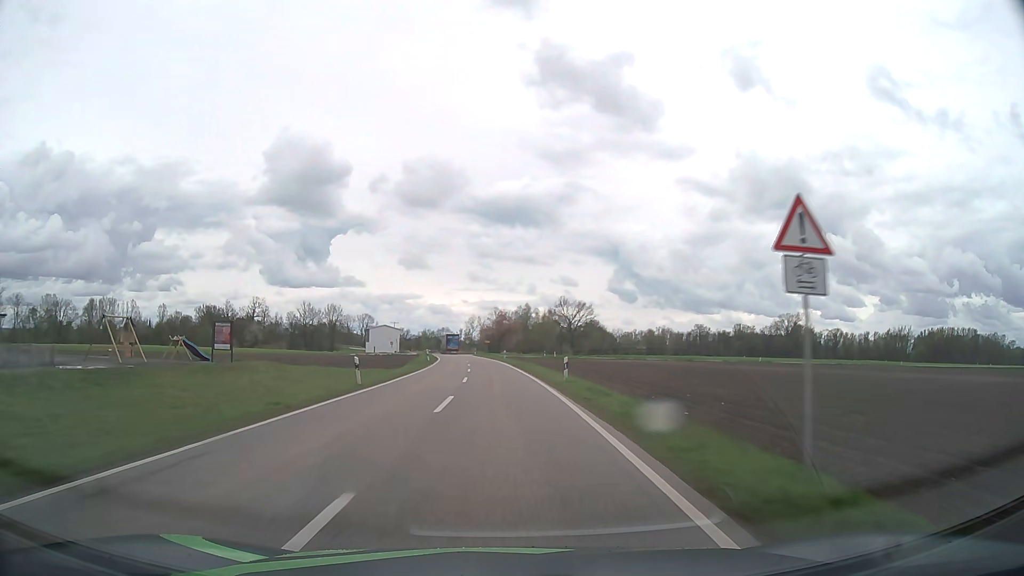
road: tertiary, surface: asphalt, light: Day
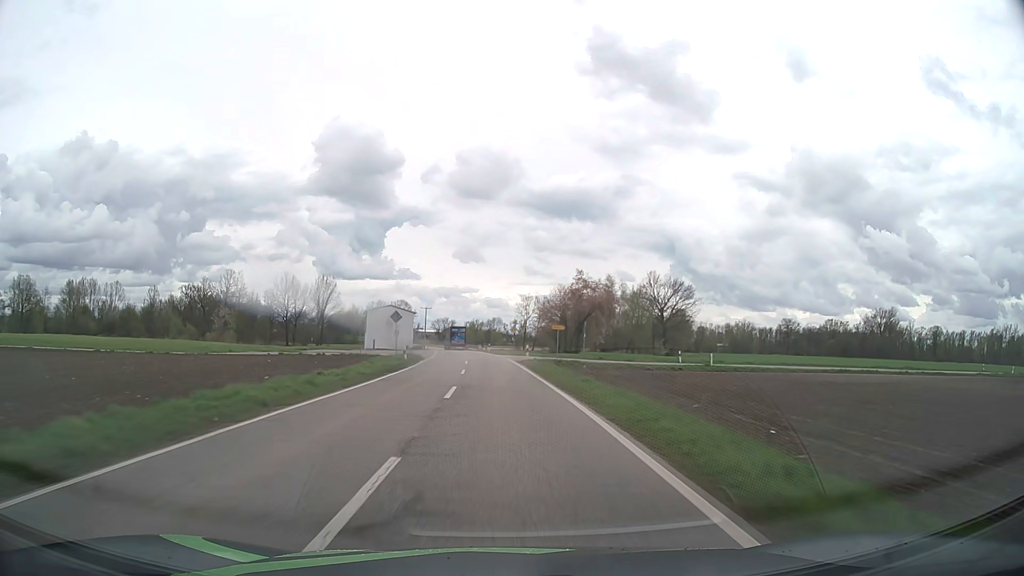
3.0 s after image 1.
(-3.0, +71.0) m; -5°
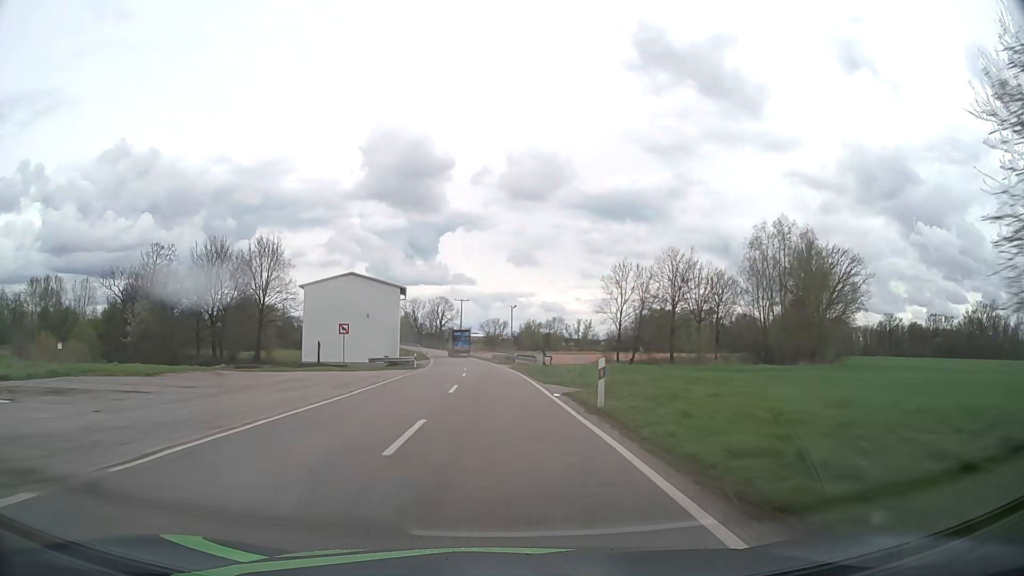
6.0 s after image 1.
(-2.8, +67.9) m; -5°
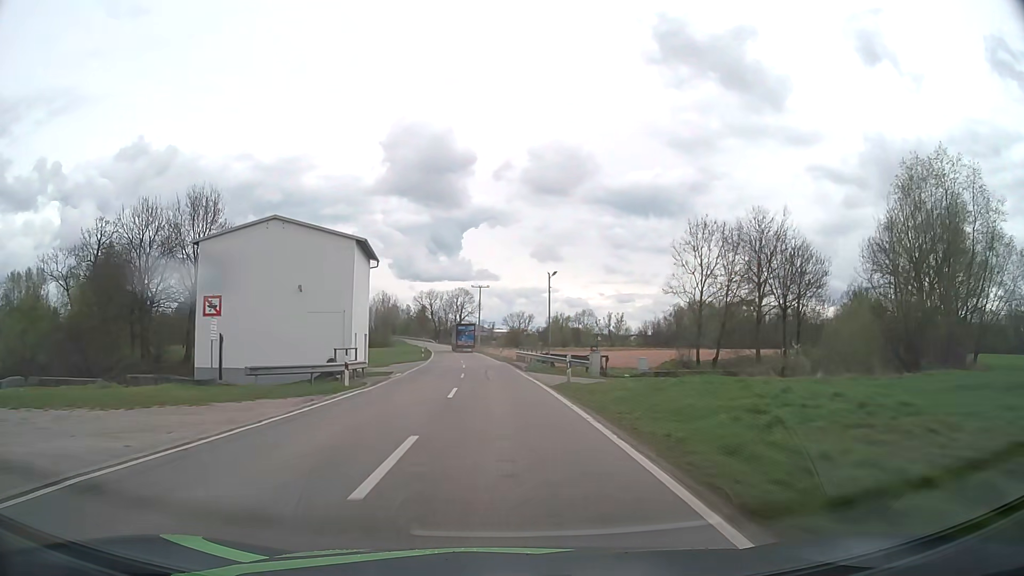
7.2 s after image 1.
(-0.6, +26.8) m; -2°
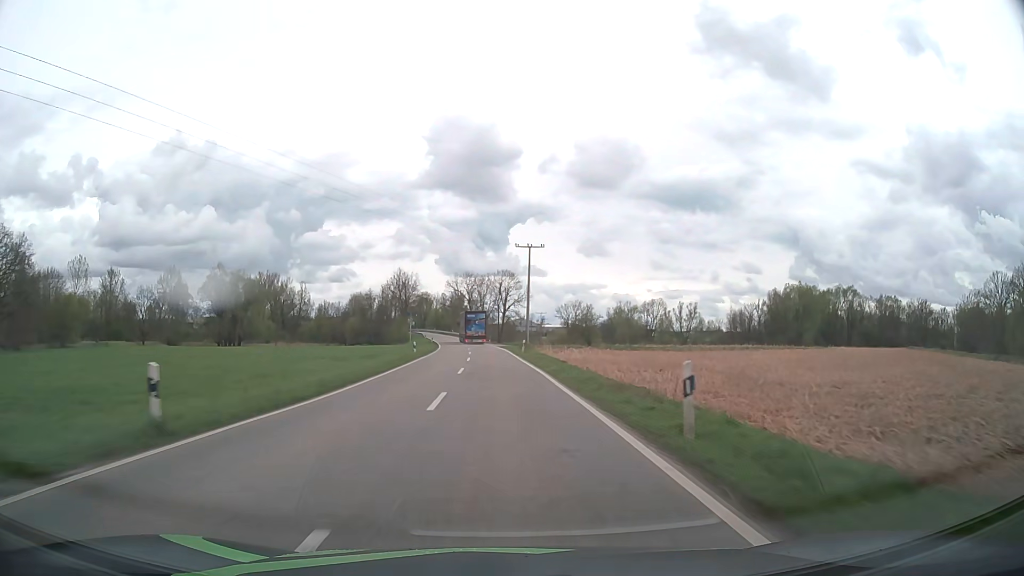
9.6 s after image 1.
(-2.2, +53.8) m; -4°
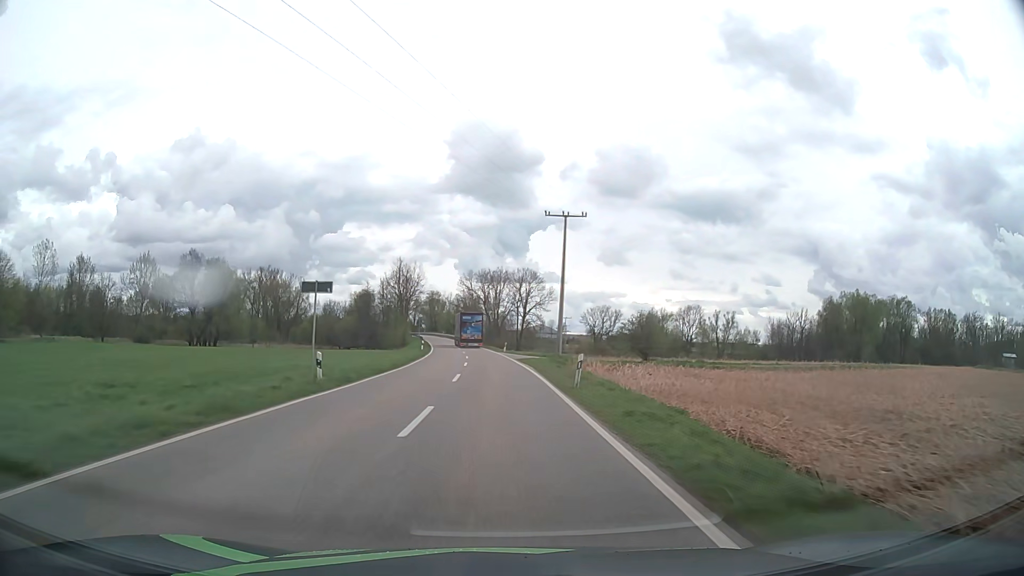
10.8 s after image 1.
(-0.3, +27.1) m; -1°
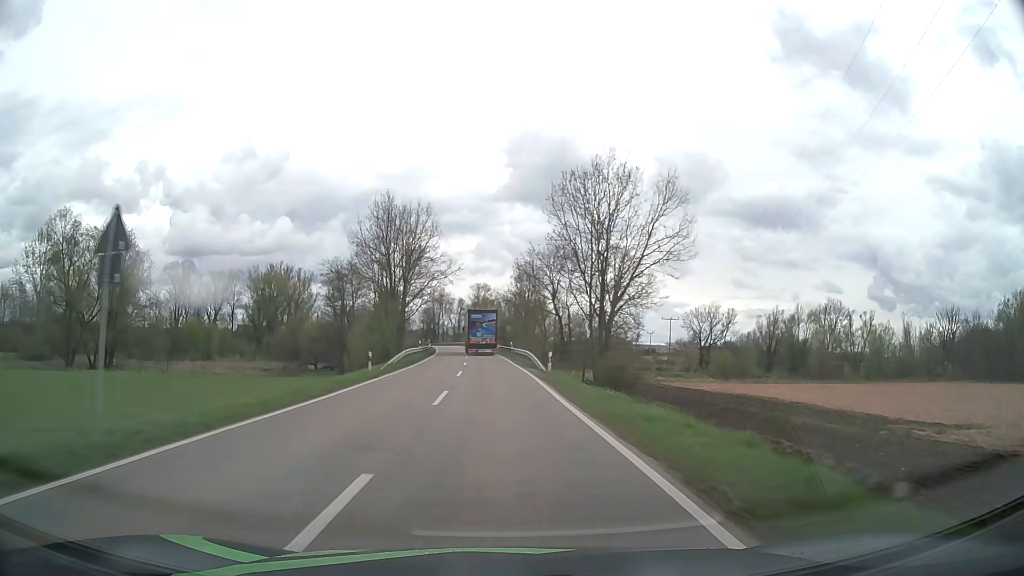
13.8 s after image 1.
(-3.0, +67.2) m; -5°
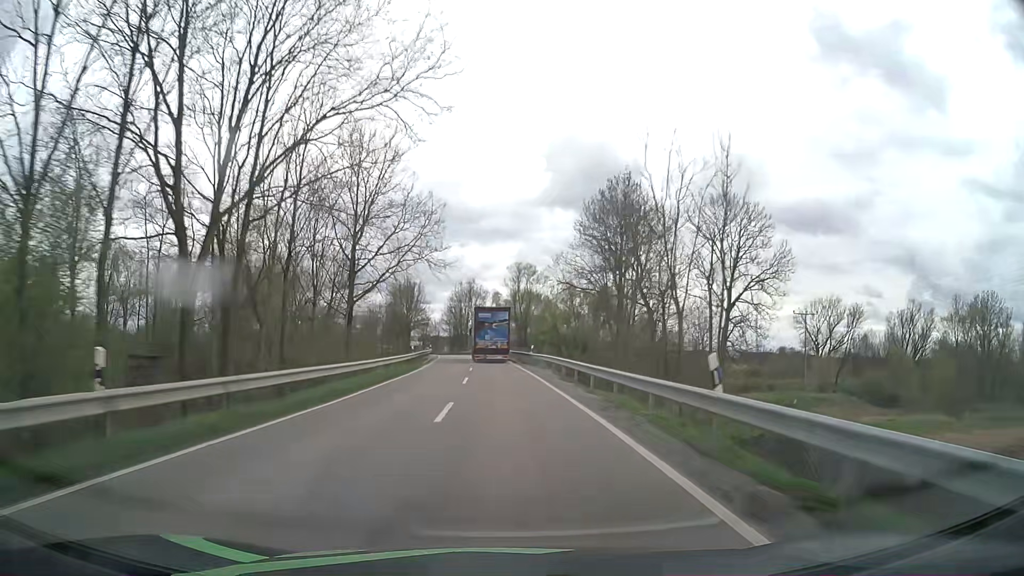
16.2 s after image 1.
(-1.7, +50.9) m; -4°
(0, +10) (0, +20) (0, +30) (-1, +40) (-1, +50) (-2, +60) (-3, +70) (-4, +80) (-5, +90) (-6, +100) m
